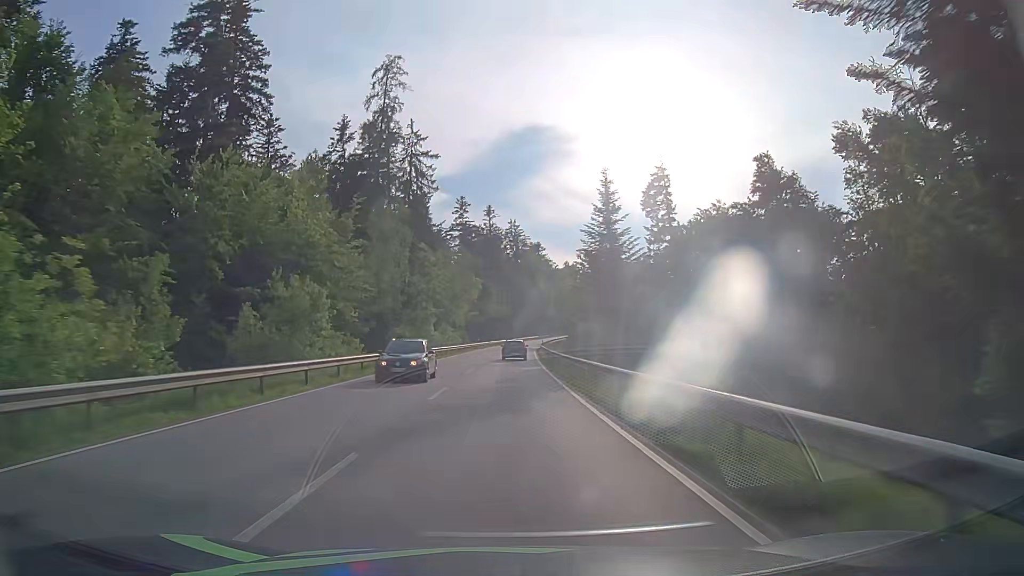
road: secondary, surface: asphalt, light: Day
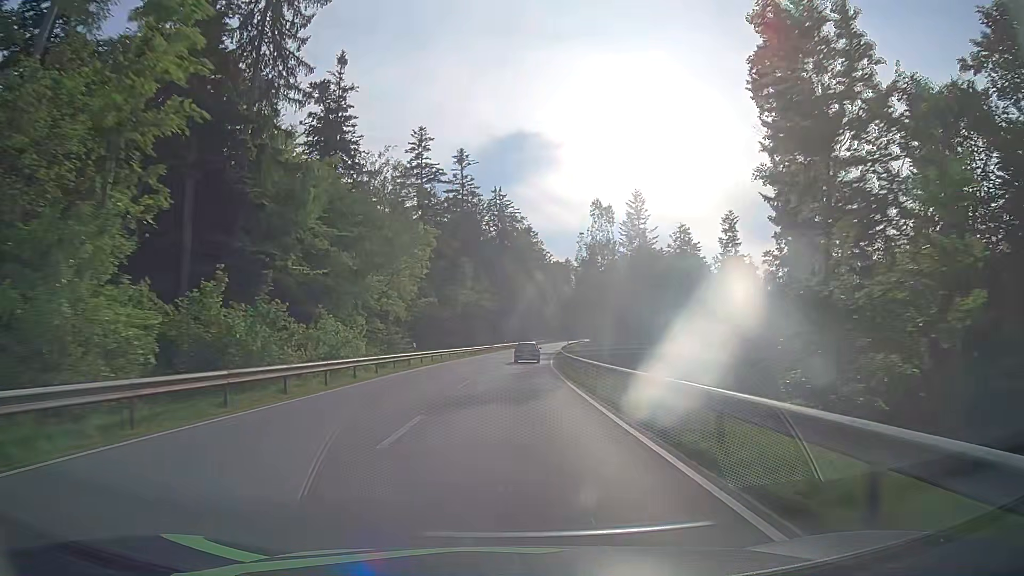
(+0.5, +55.1) m; +1°
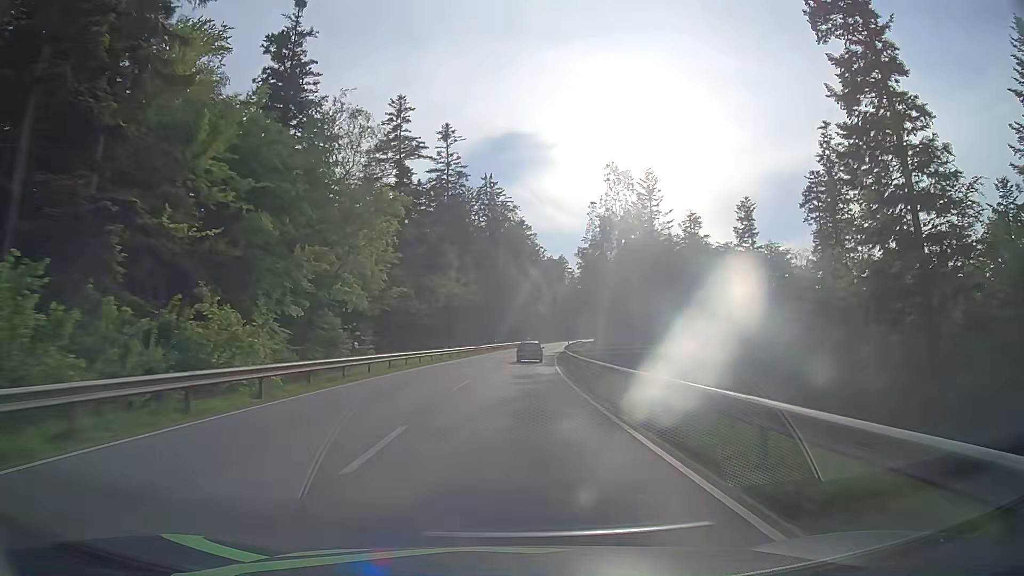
(+0.3, +13.8) m; +2°
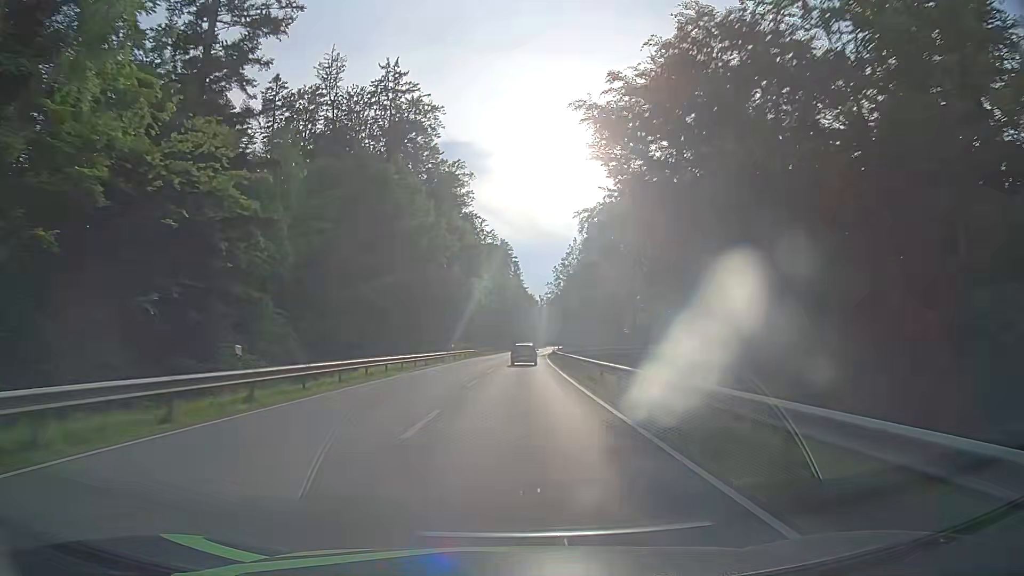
(+2.9, +68.8) m; +6°
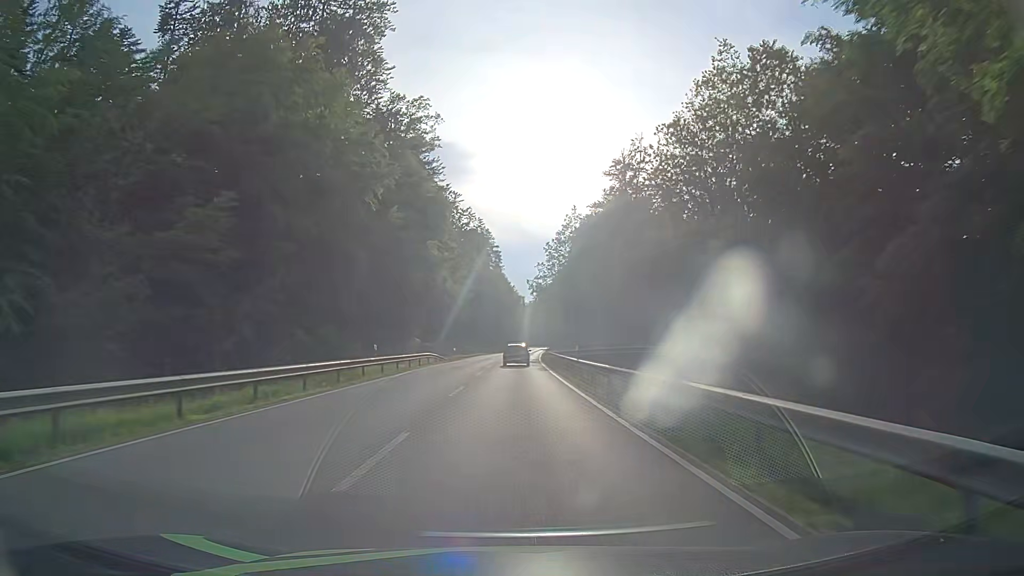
(+0.3, +27.4) m; +1°
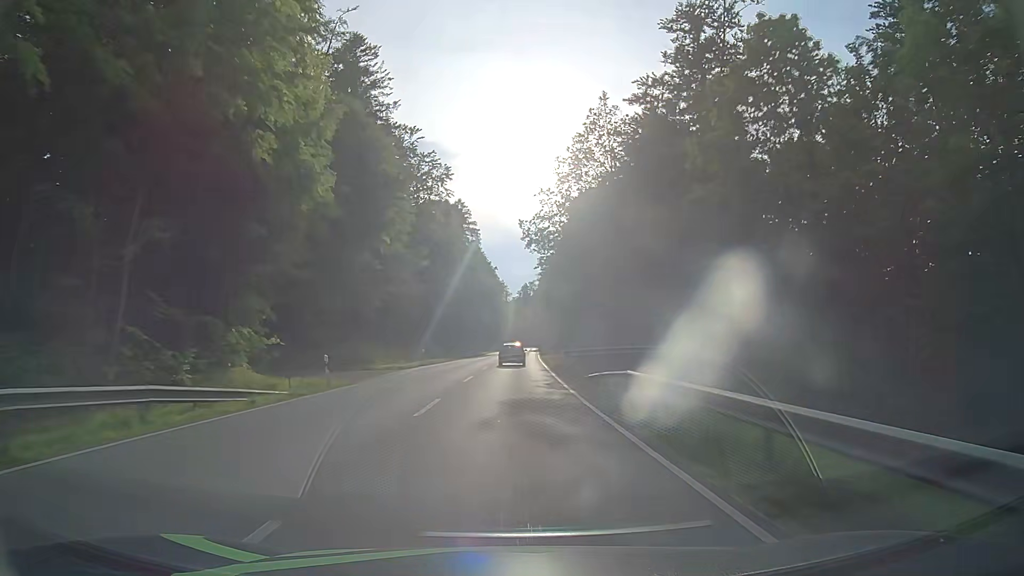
(+0.6, +41.1) m; +1°
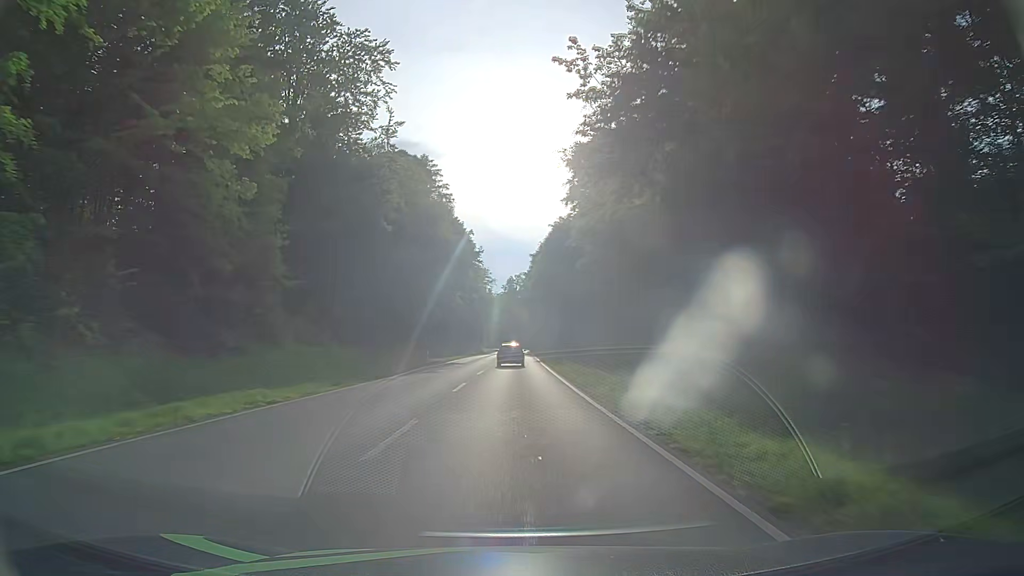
(+0.8, +40.9) m; +2°
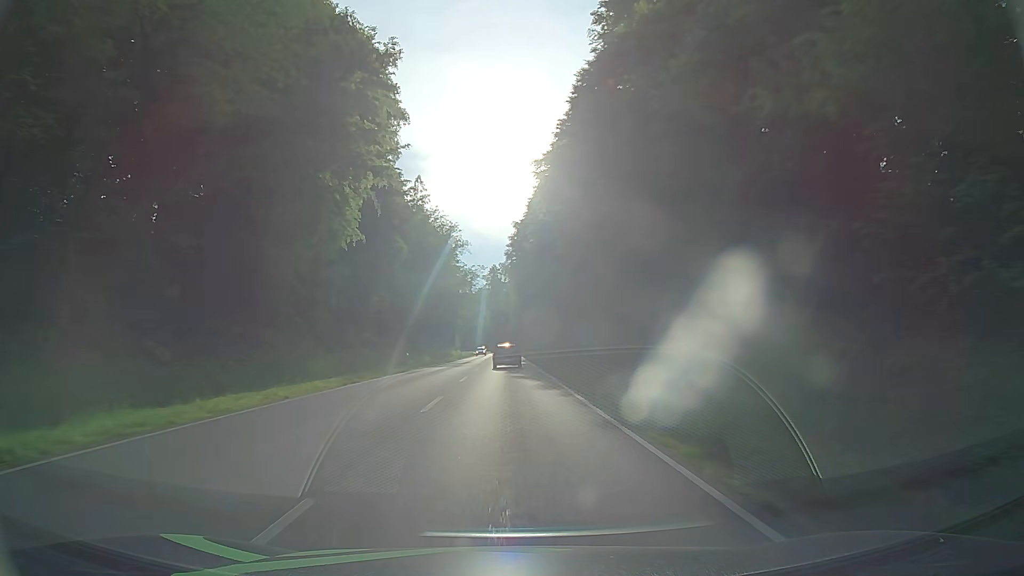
(+1.1, +54.0) m; +2°
(0, +10) (0, +20) (0, +30) (0, +40) (0, +50) (-1, +60) (-1, +70) (-1, +80) (-1, +90) (-1, +100) m
